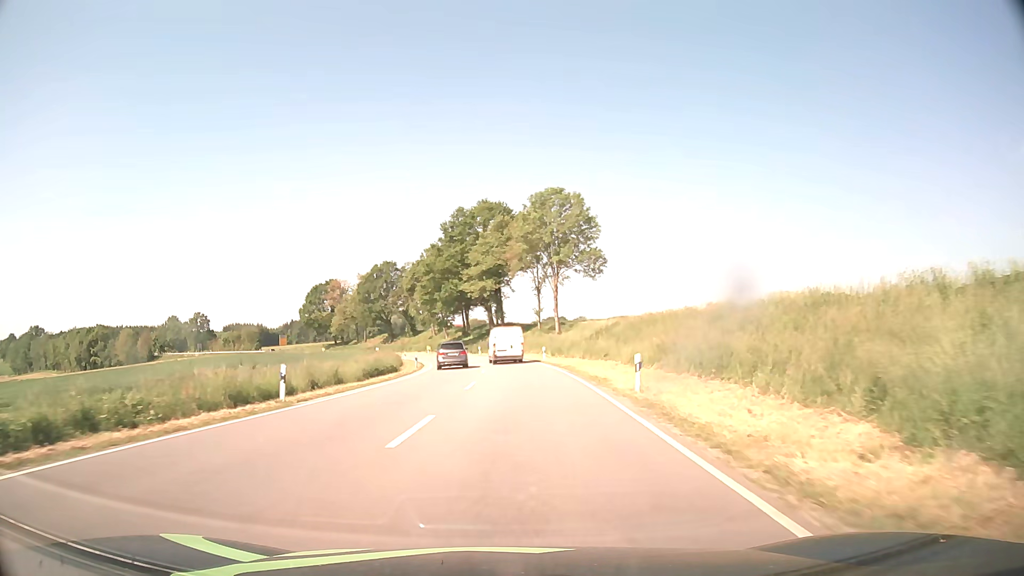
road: secondary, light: Day
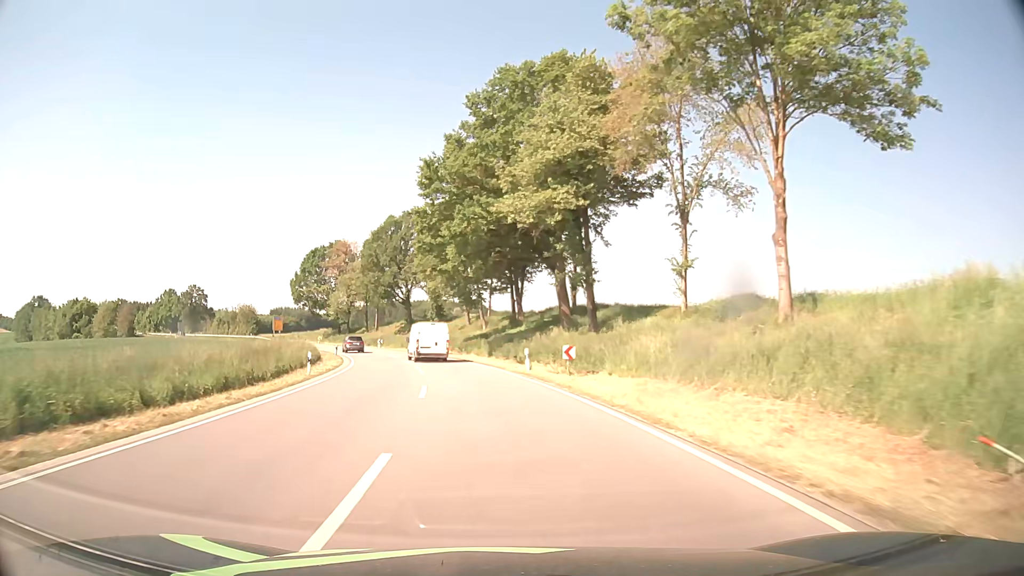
(-0.8, +53.6) m; -5°
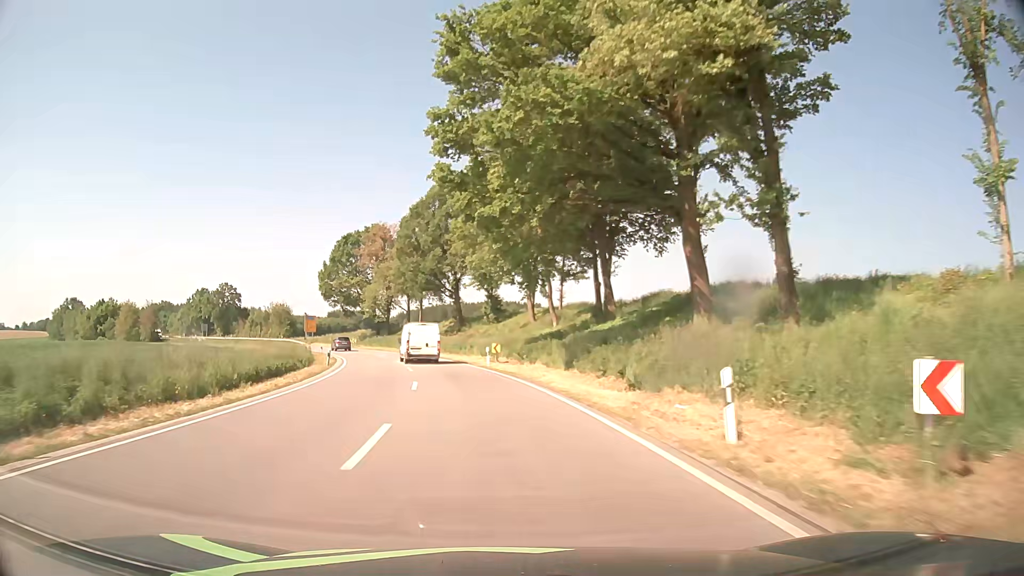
(-1.0, +21.3) m; -5°
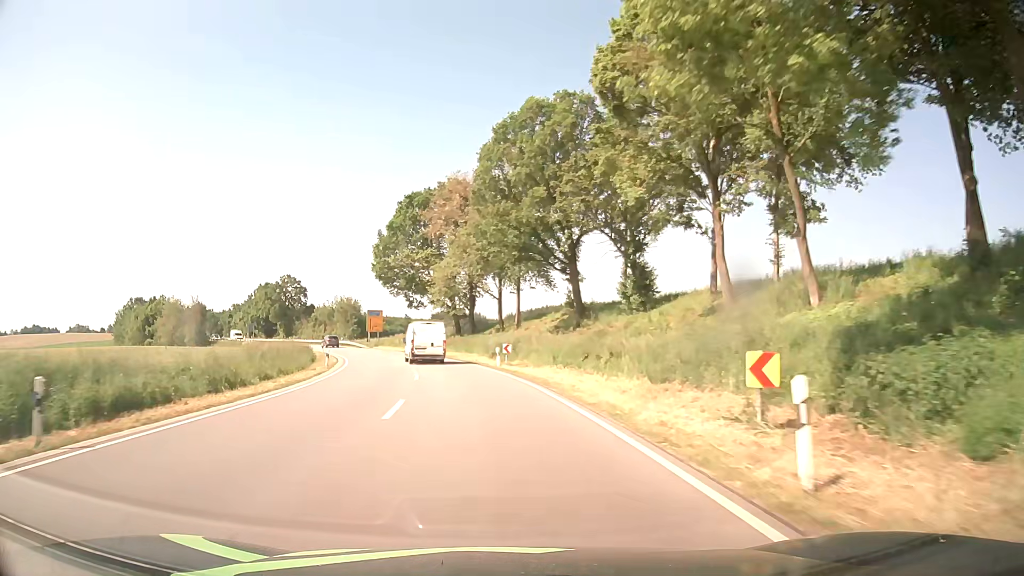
(-2.8, +31.9) m; -9°
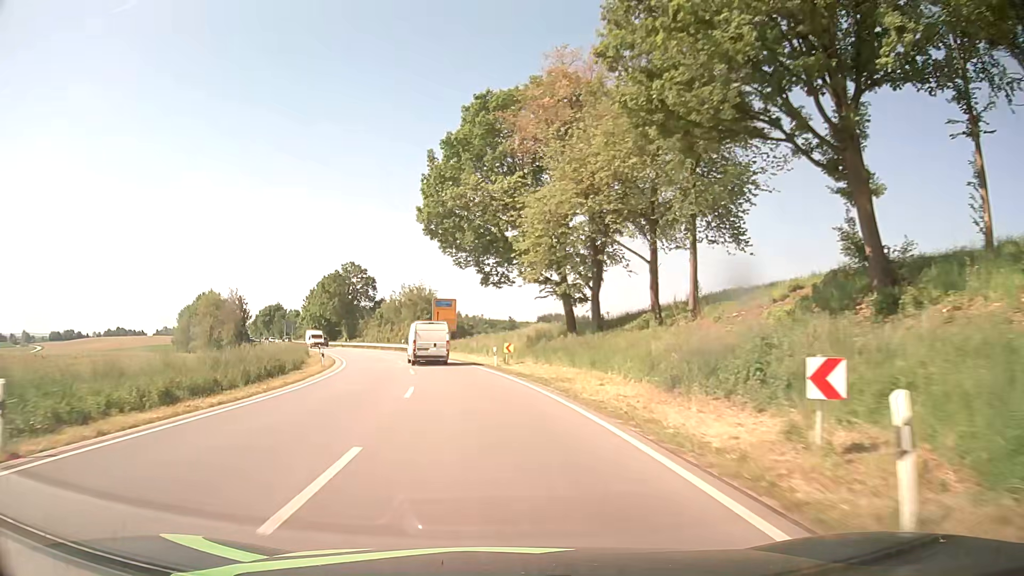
(-2.6, +31.7) m; -9°
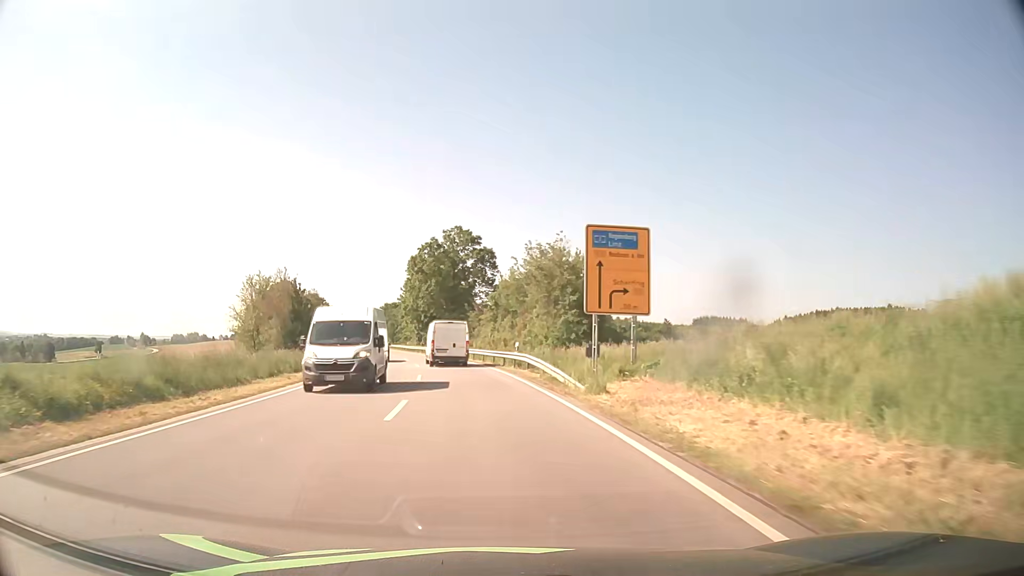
(-4.7, +41.6) m; -14°
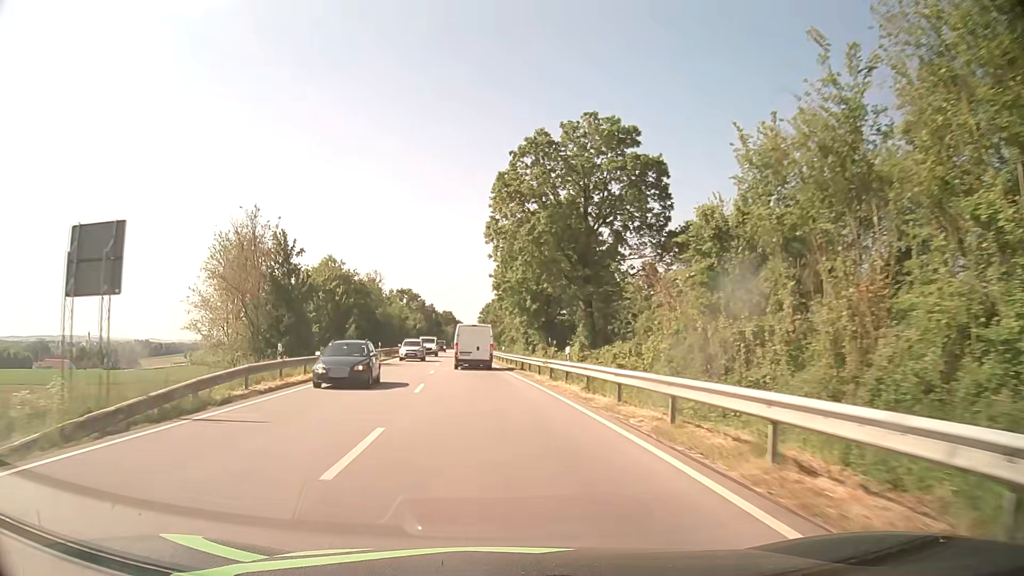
(-3.4, +41.8) m; -10°
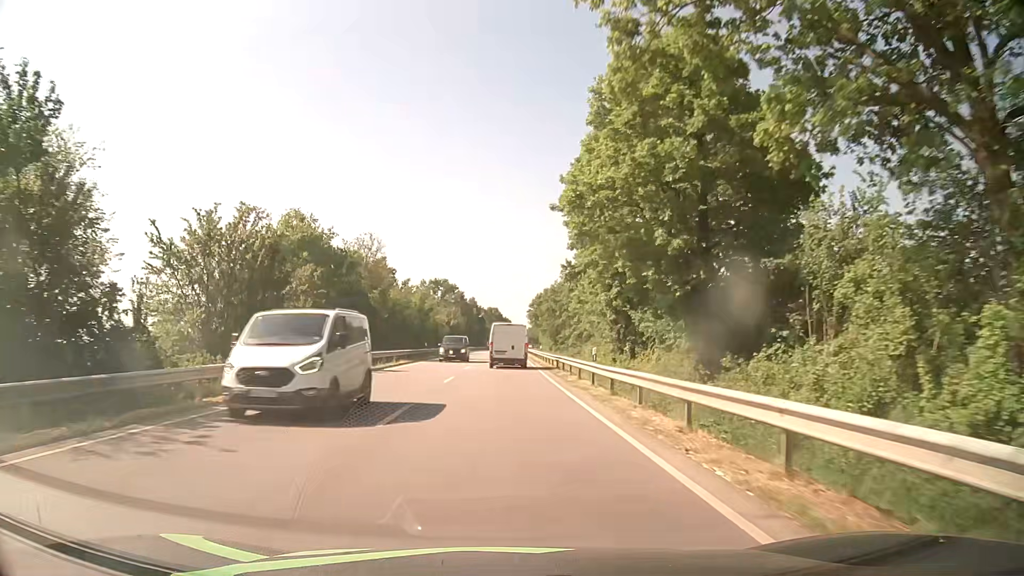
(-1.5, +32.3) m; -4°
(0, +10) (0, +20) (0, +30) (0, +40) (0, +50) (0, +60) (0, +70) (0, +80) (0, +90) (0, +100) m
